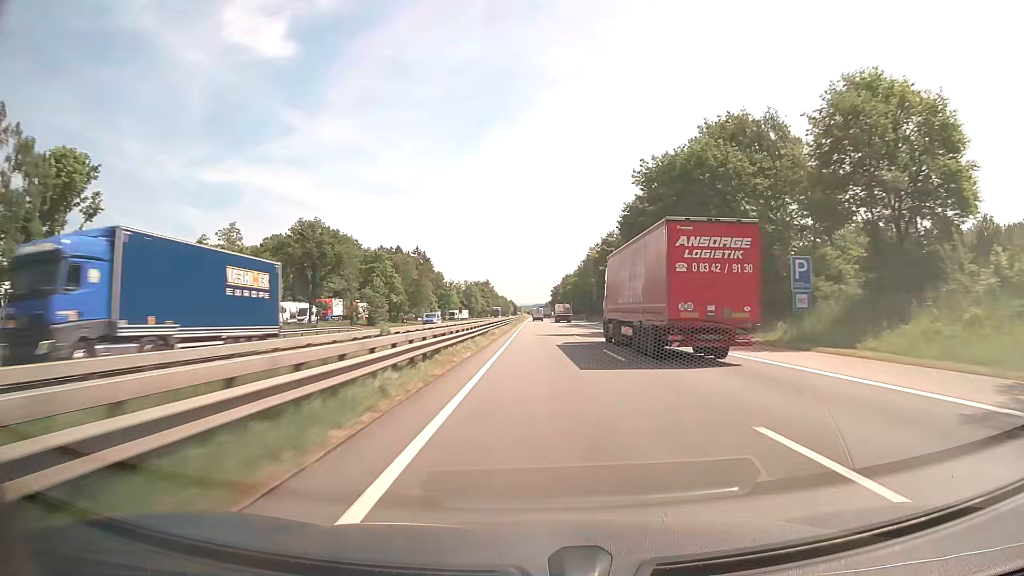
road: motorway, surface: asphalt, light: Day
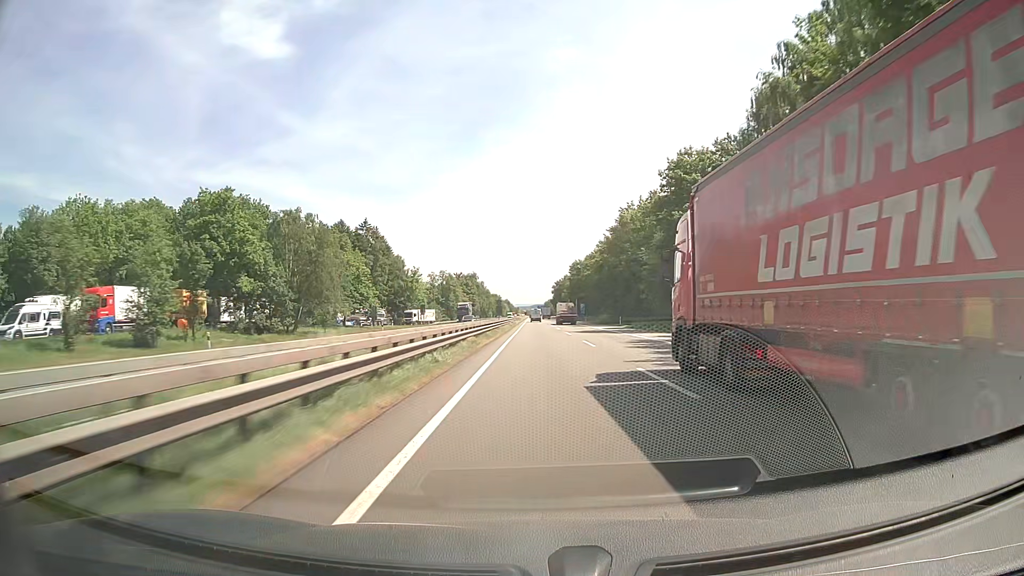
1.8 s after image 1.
(+0.1, +61.8) m; 0°
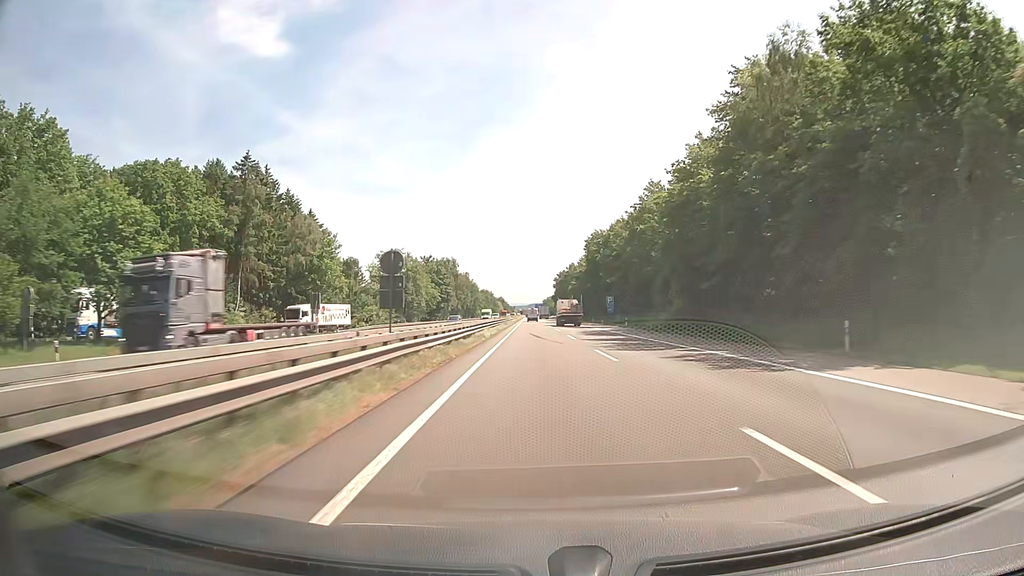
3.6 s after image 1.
(+0.1, +61.9) m; 0°
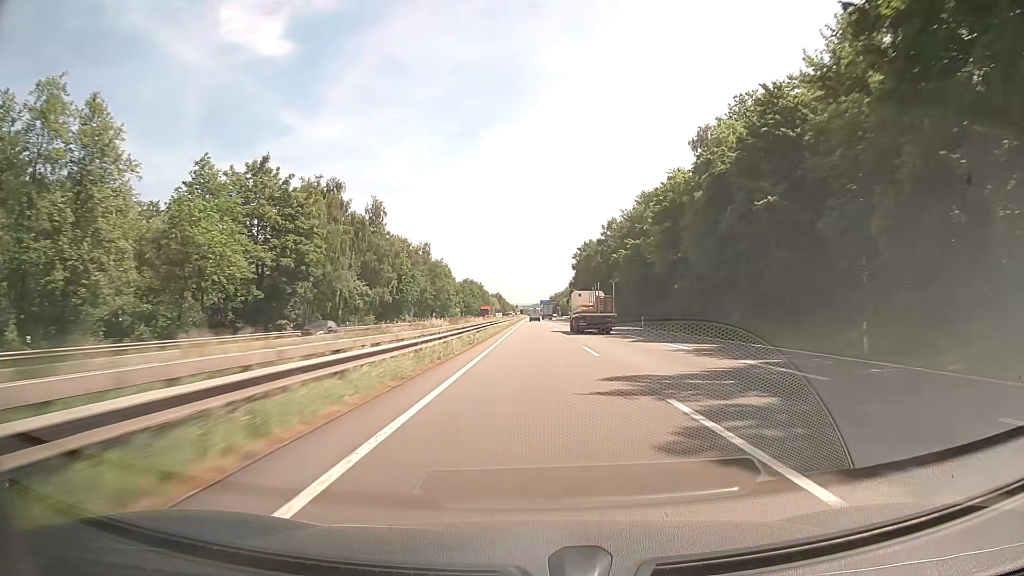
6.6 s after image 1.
(0.0, +103.1) m; 0°
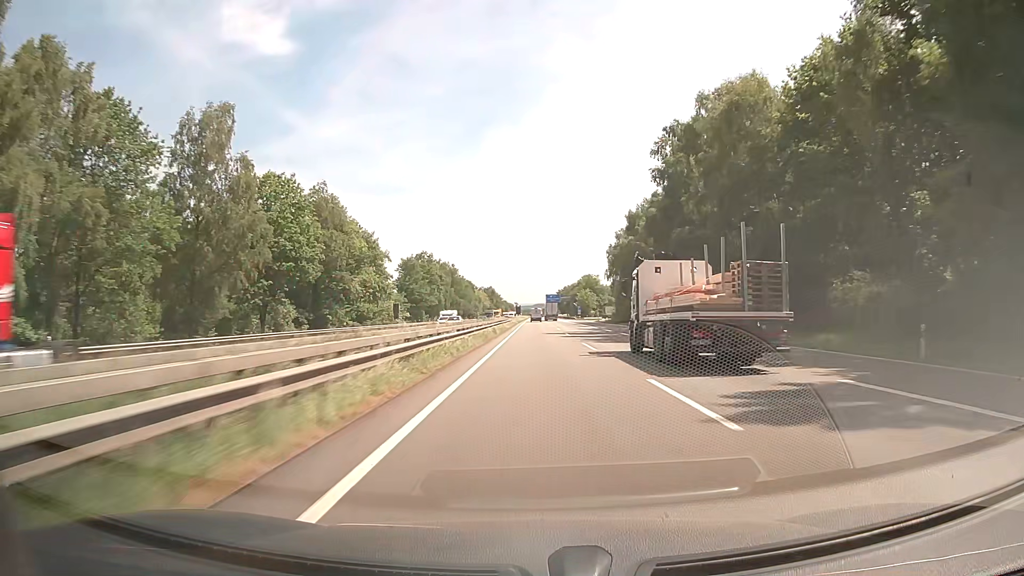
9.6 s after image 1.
(-0.3, +103.2) m; 0°
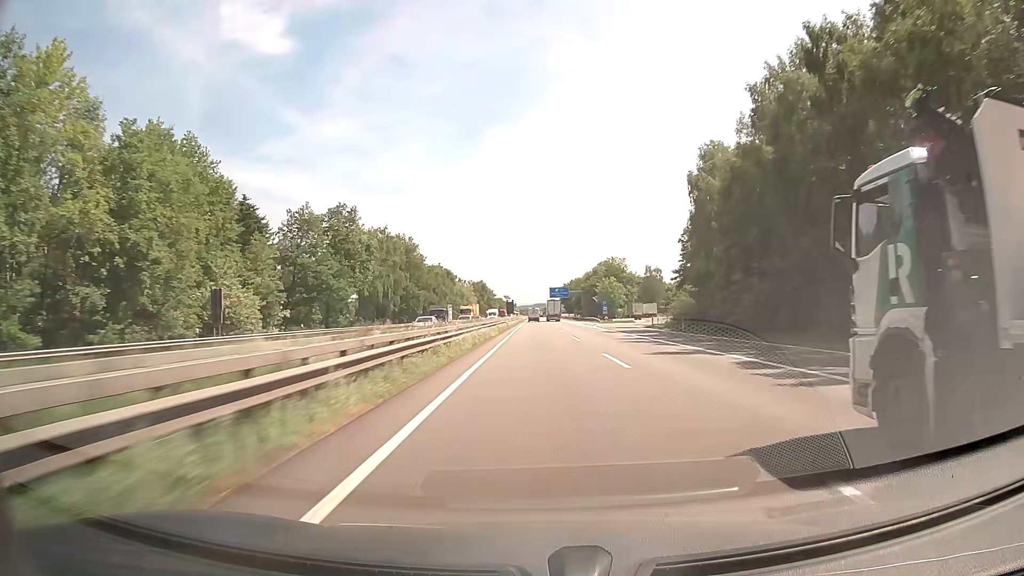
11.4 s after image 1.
(0.0, +61.9) m; 0°
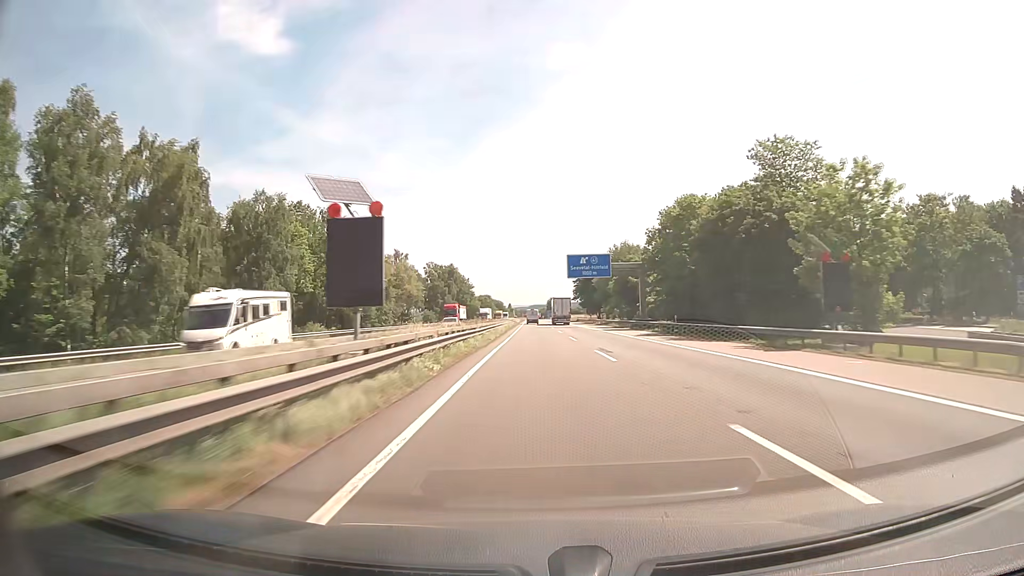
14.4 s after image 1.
(+0.1, +103.1) m; 0°
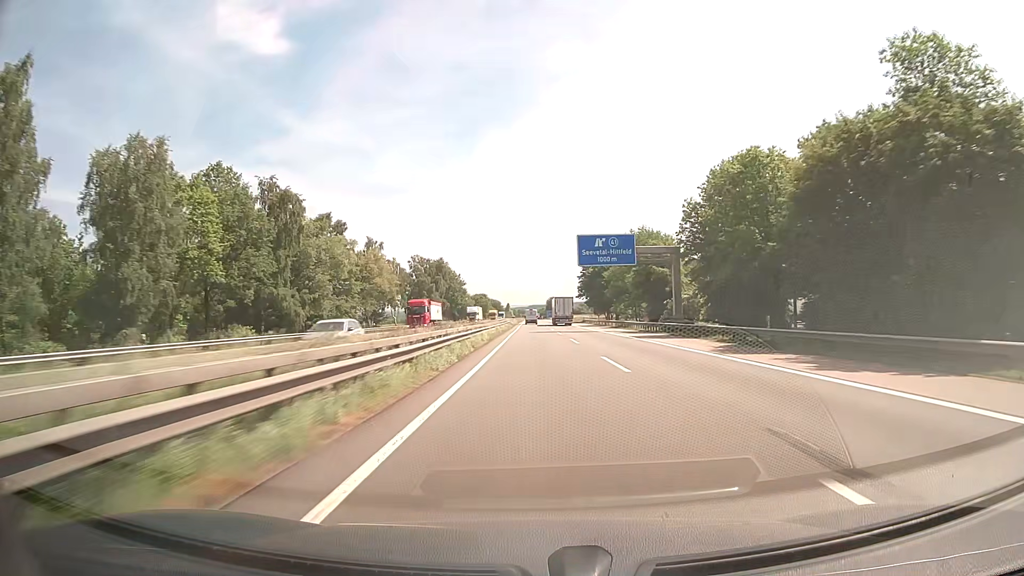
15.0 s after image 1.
(+0.1, +20.6) m; 0°
(0, +10) (0, +20) (0, +30) (0, +40) (0, +50) (0, +60) (0, +70) (0, +80) (0, +90) (0, +100) m
